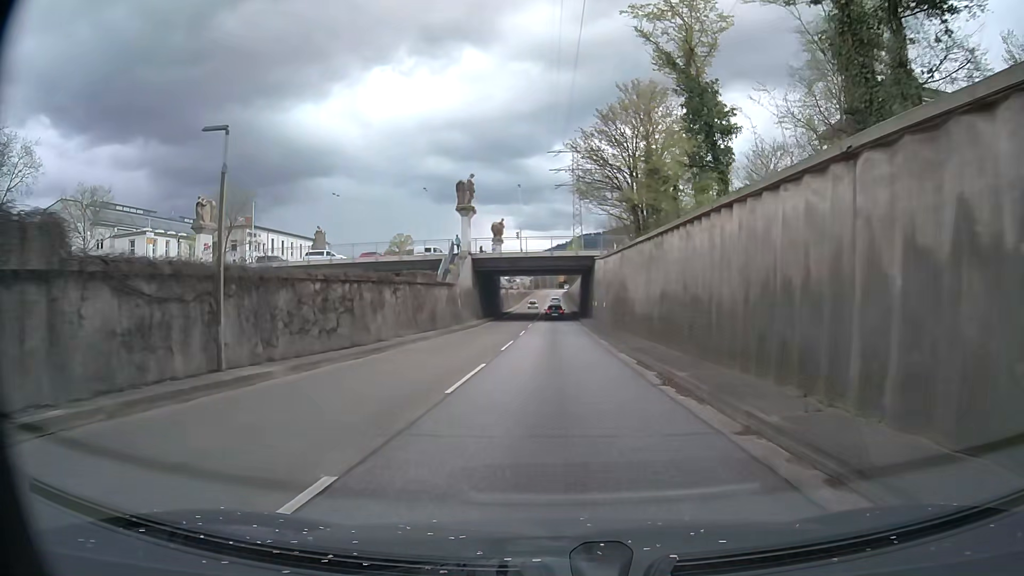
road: trunk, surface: asphalt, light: Day
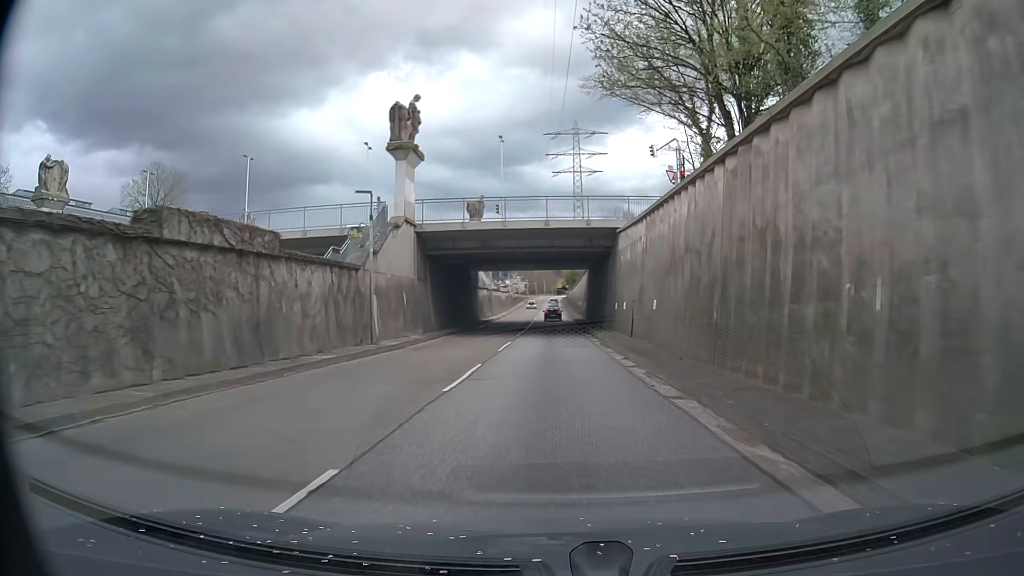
(+0.1, +23.8) m; +1°
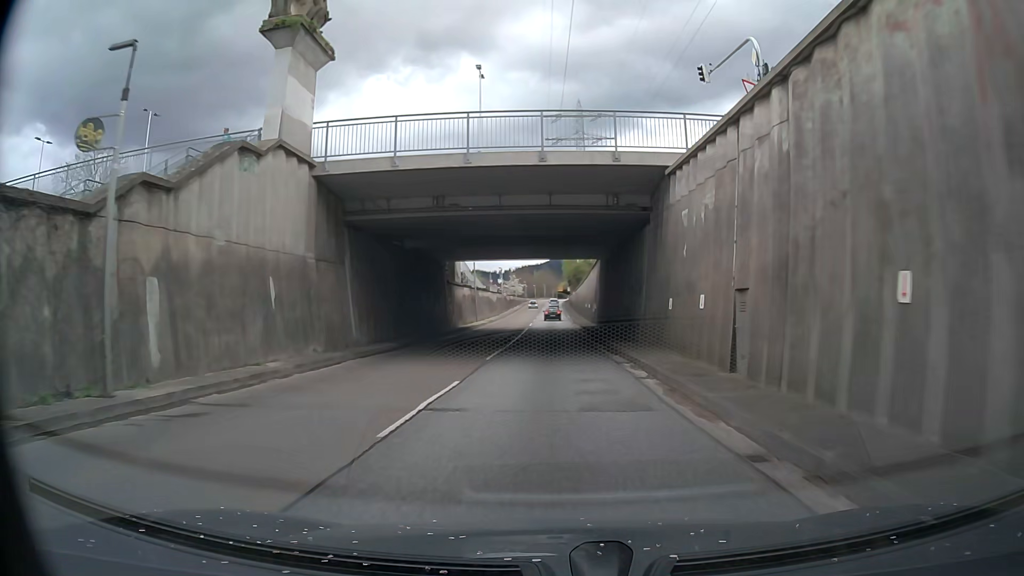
(0.0, +16.3) m; 0°
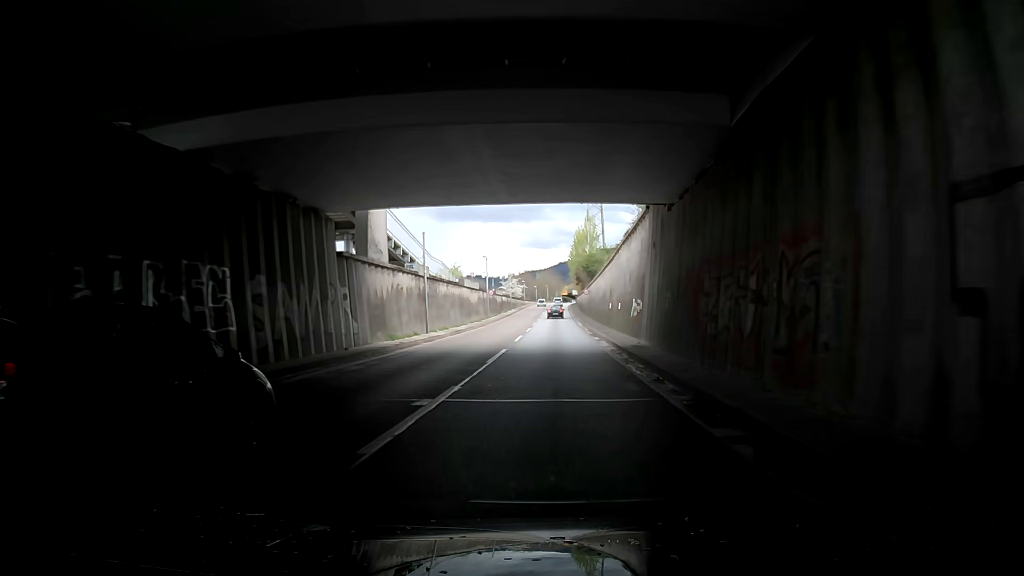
(-0.1, +25.2) m; 0°
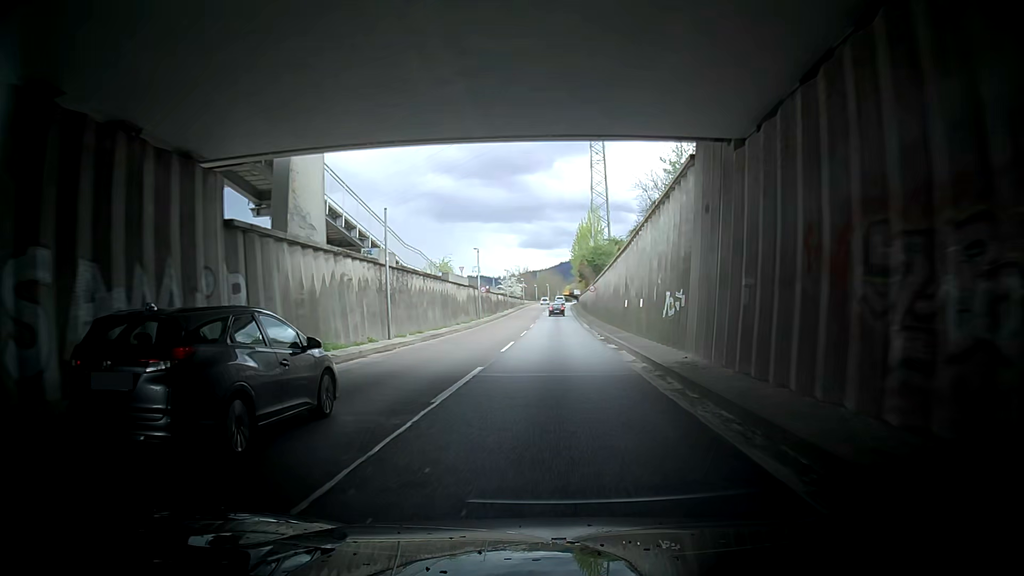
(0.0, +8.5) m; -2°
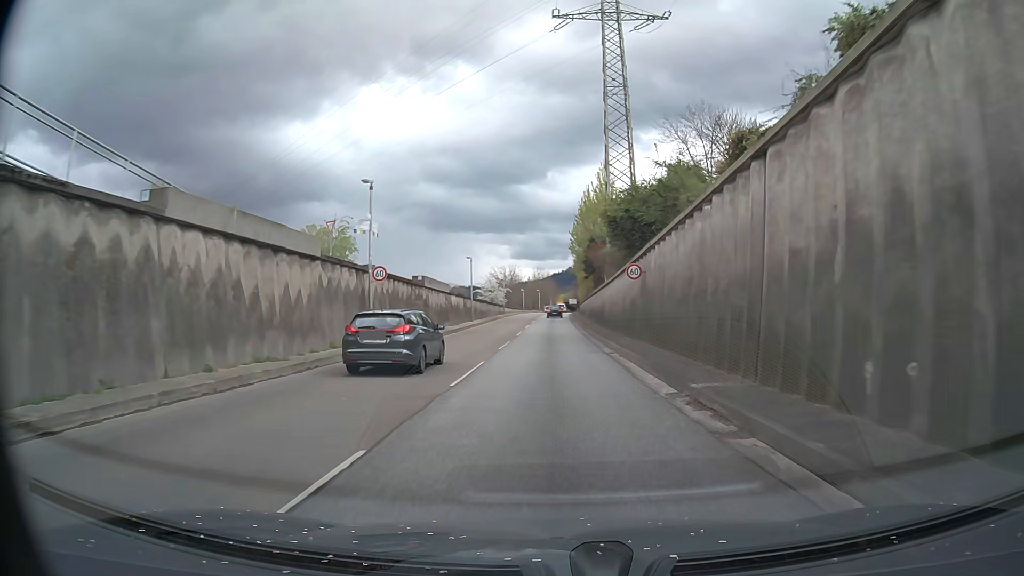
(+0.6, +33.8) m; +3°
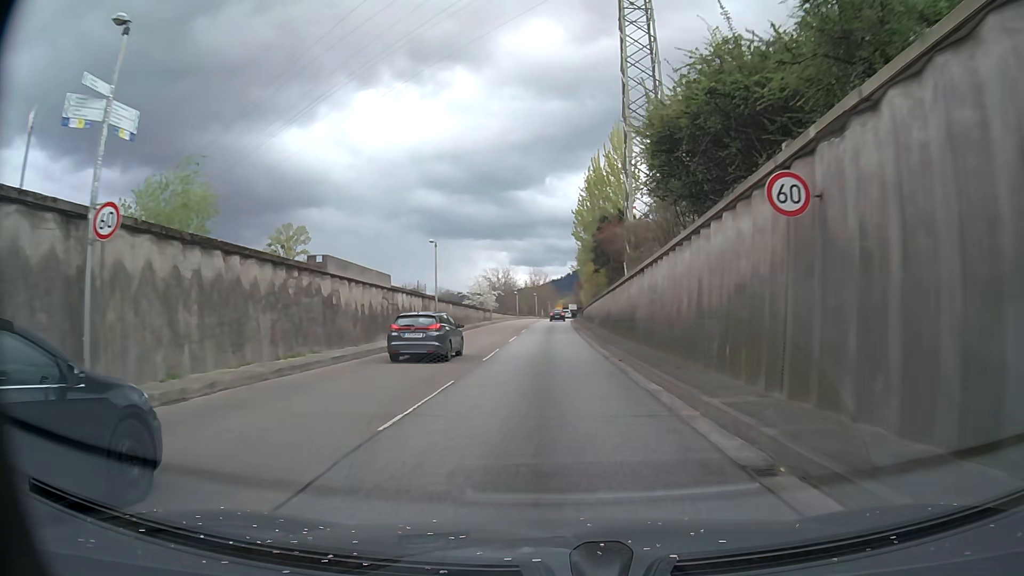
(+0.1, +16.7) m; 0°
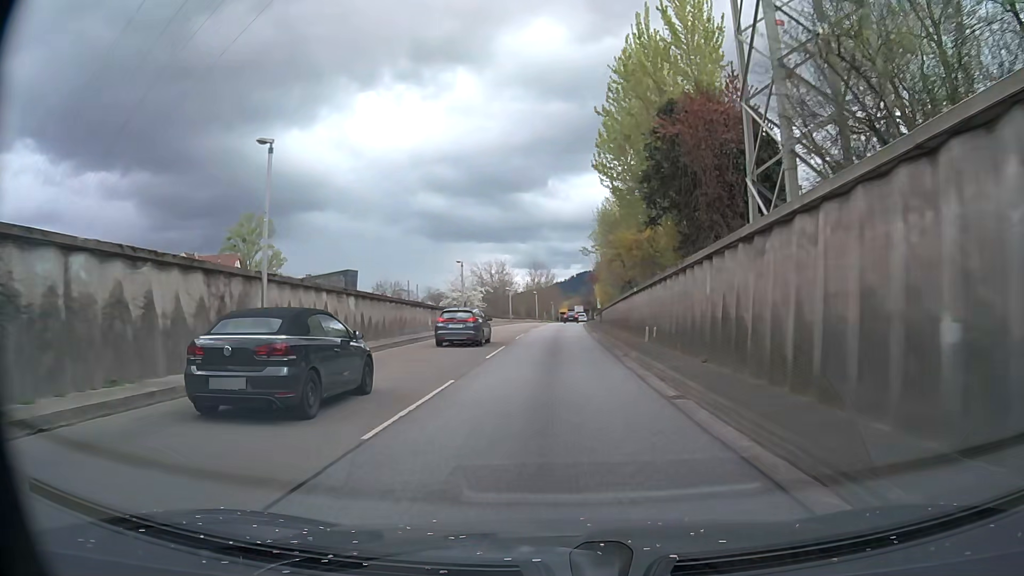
(-0.1, +25.2) m; 0°
(0, +10) (0, +20) (0, +30) (0, +40) (0, +50) (+1, +60) (+1, +70) (+2, +80) (+2, +90) (+3, +100) m
